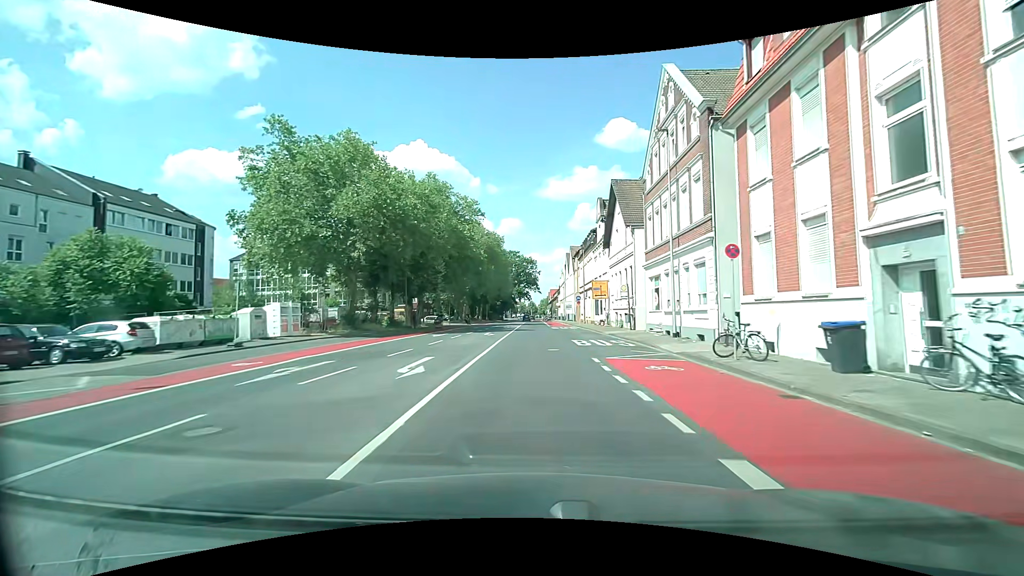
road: secondary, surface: asphalt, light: Day
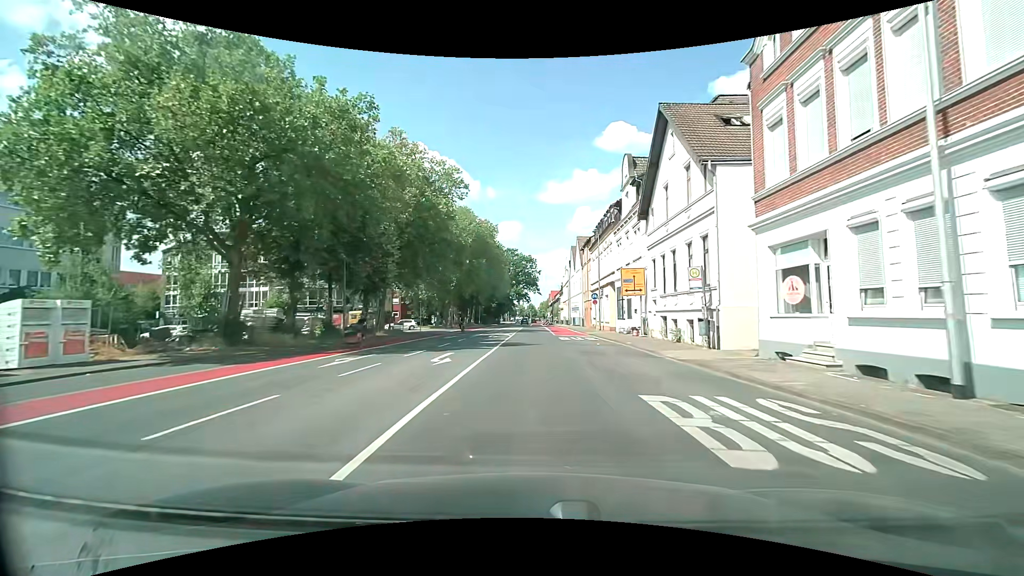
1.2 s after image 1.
(0.0, +16.0) m; 0°
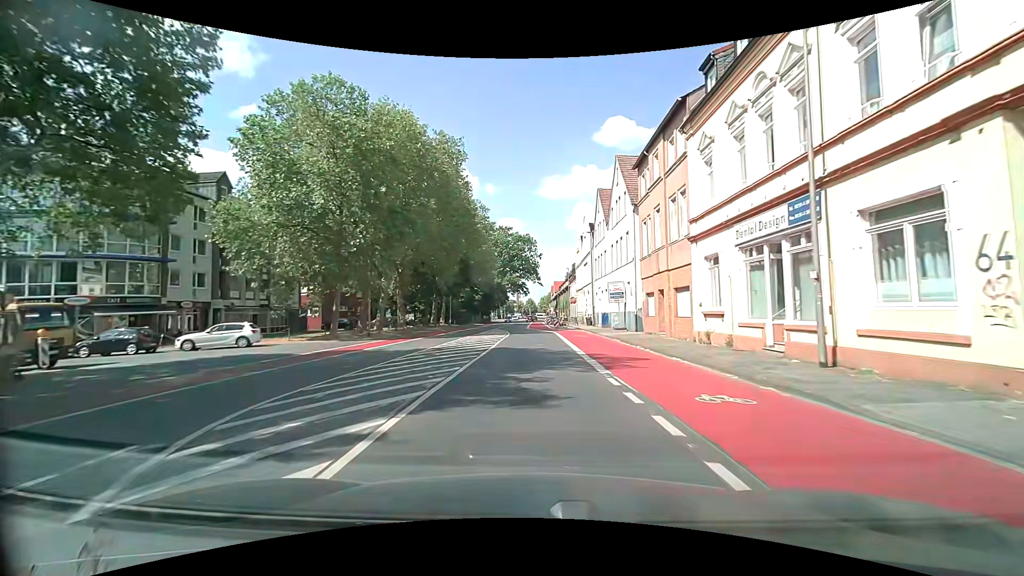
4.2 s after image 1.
(+0.1, +39.1) m; 0°
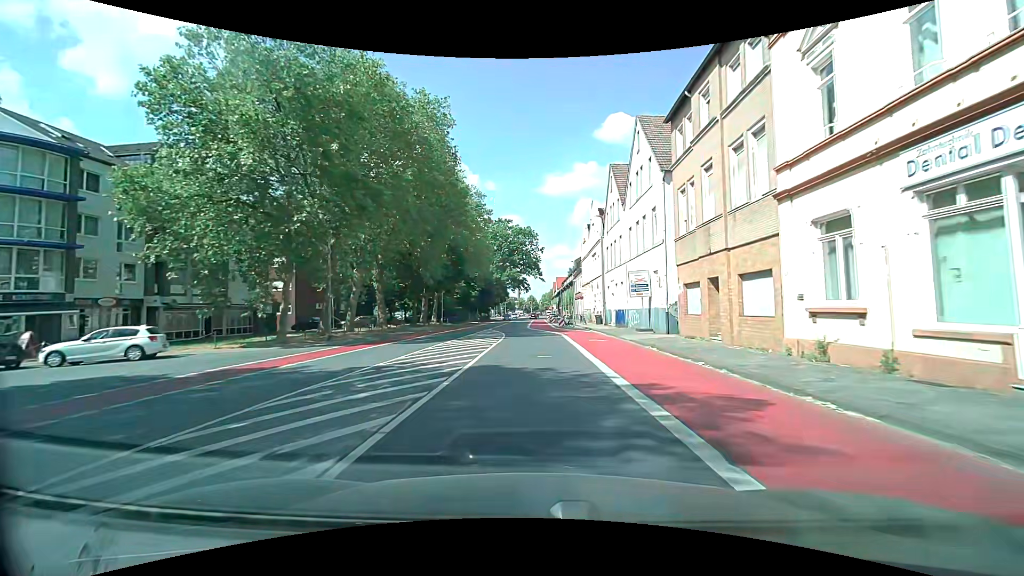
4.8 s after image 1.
(-0.1, +7.8) m; 0°
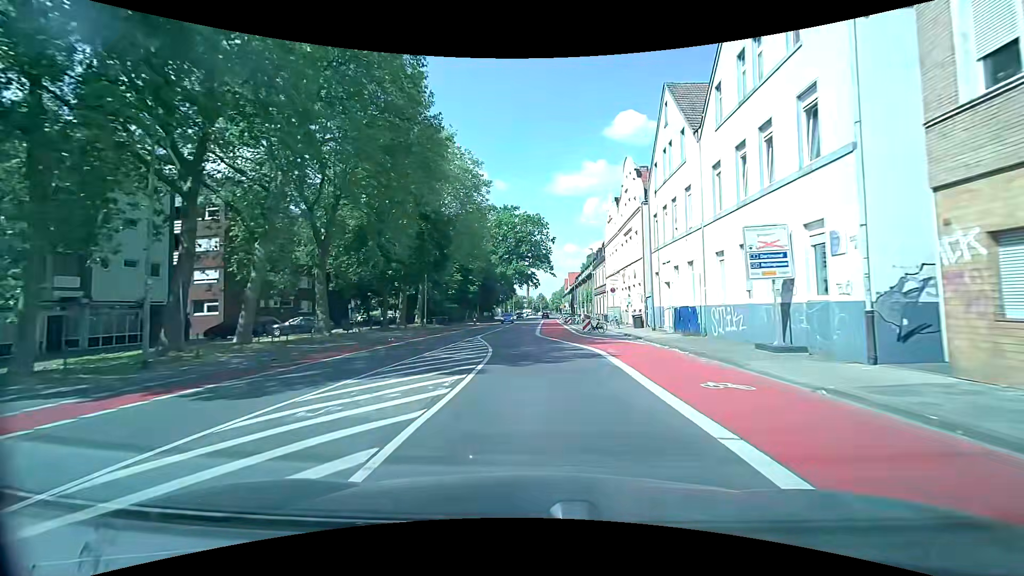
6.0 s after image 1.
(-0.1, +15.6) m; -1°
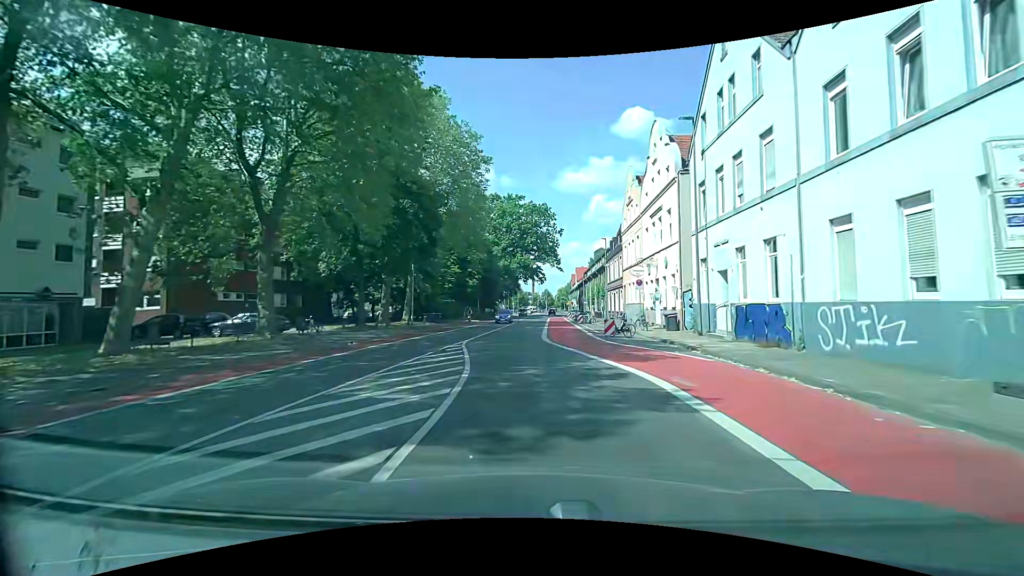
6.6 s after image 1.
(0.0, +7.7) m; -1°
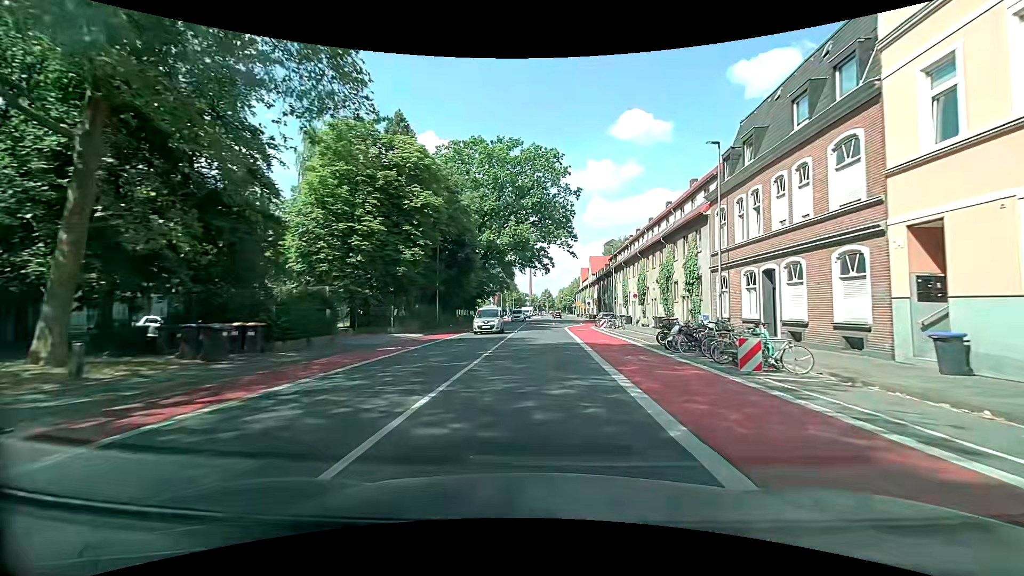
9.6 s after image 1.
(-0.7, +37.4) m; 0°
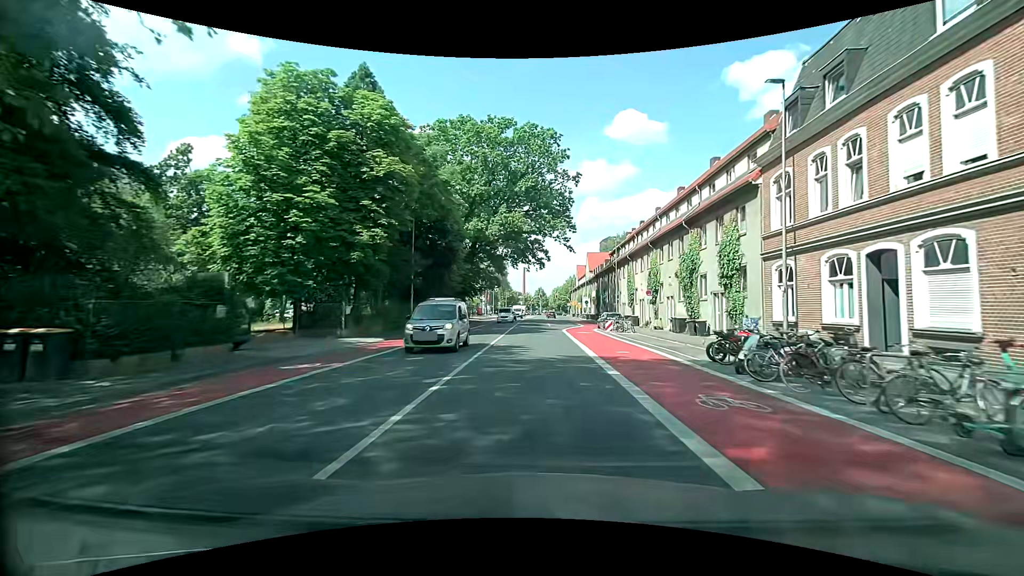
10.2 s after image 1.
(+0.1, +7.4) m; +1°
(0, +10) (0, +20) (+1, +30) (+1, +40) (+2, +50) (+3, +60) (+4, +70) (+4, +80) (+4, +90) (+5, +100) m
